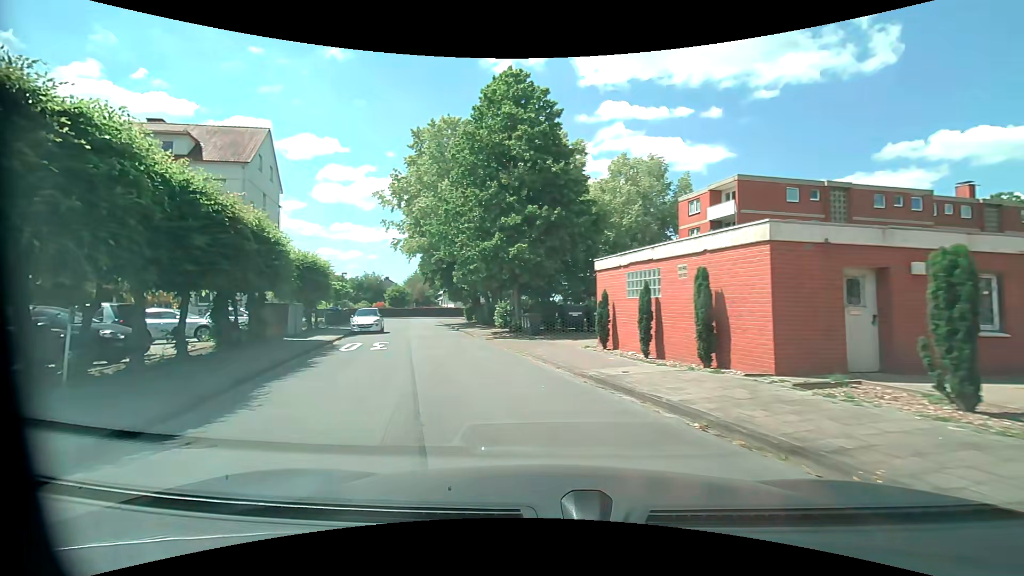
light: Day
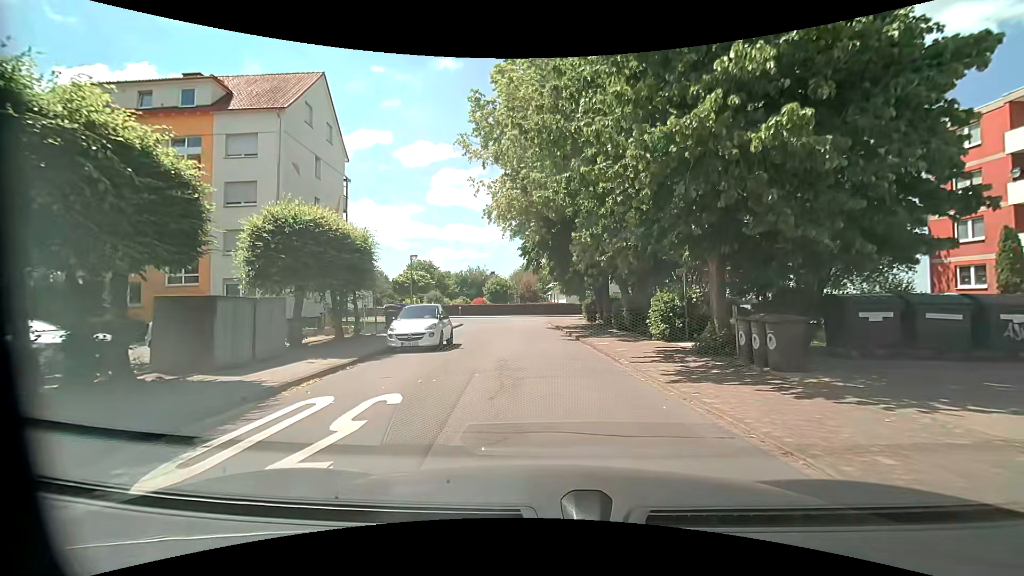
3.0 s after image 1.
(-2.4, +13.9) m; -13°
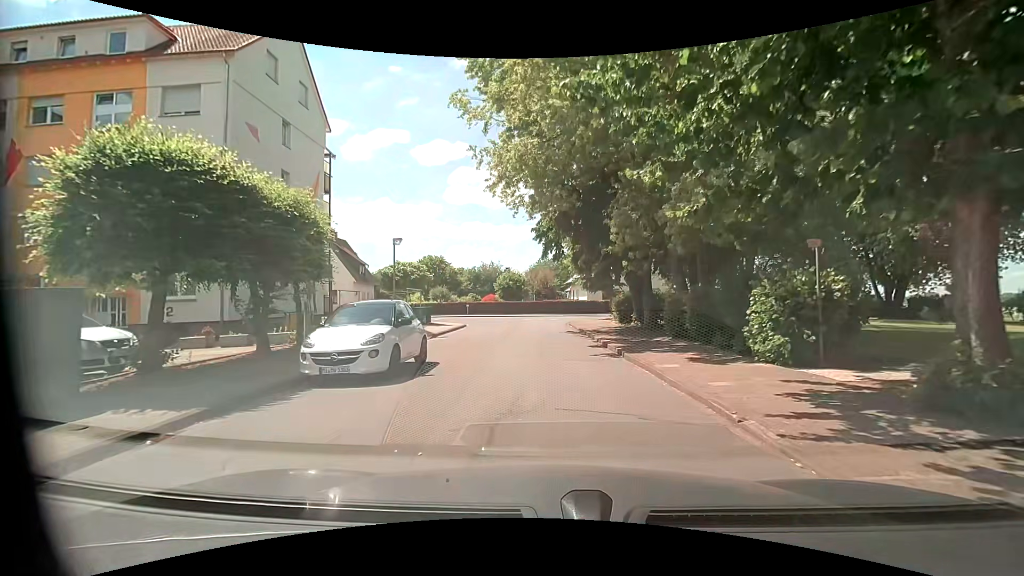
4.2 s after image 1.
(-0.1, +6.7) m; -2°
